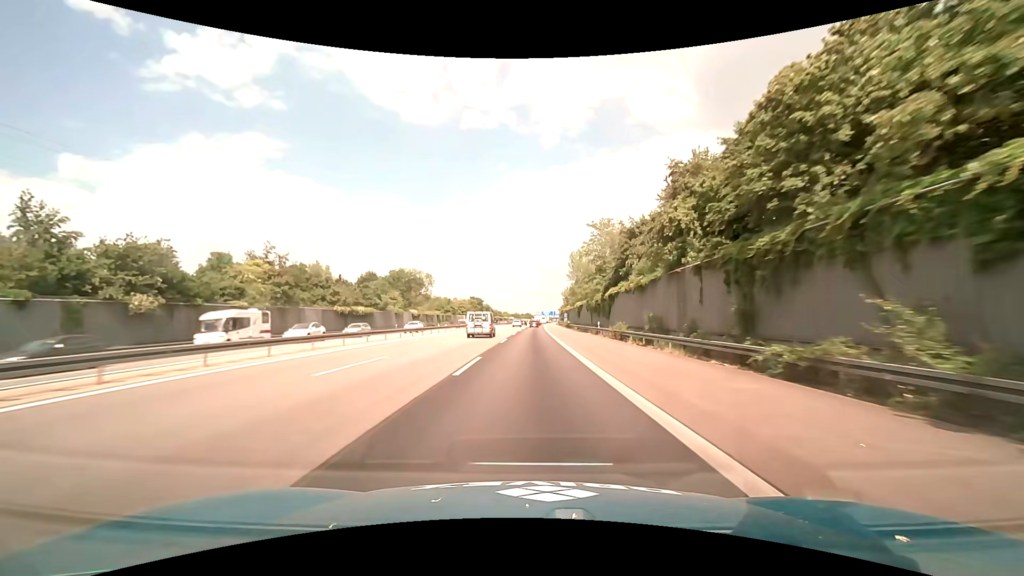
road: motorway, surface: asphalt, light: Day
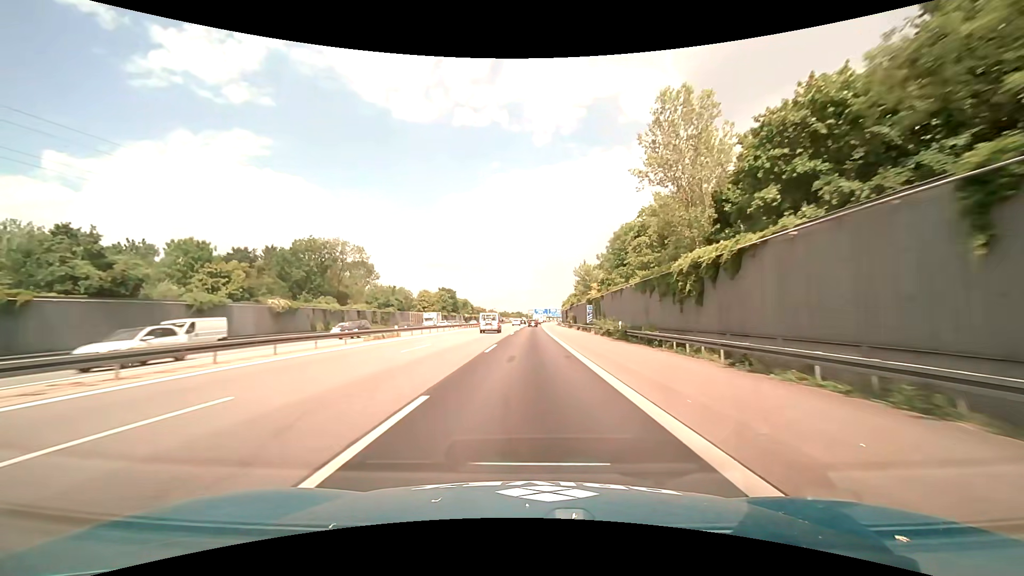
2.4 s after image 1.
(+0.4, +63.4) m; +1°
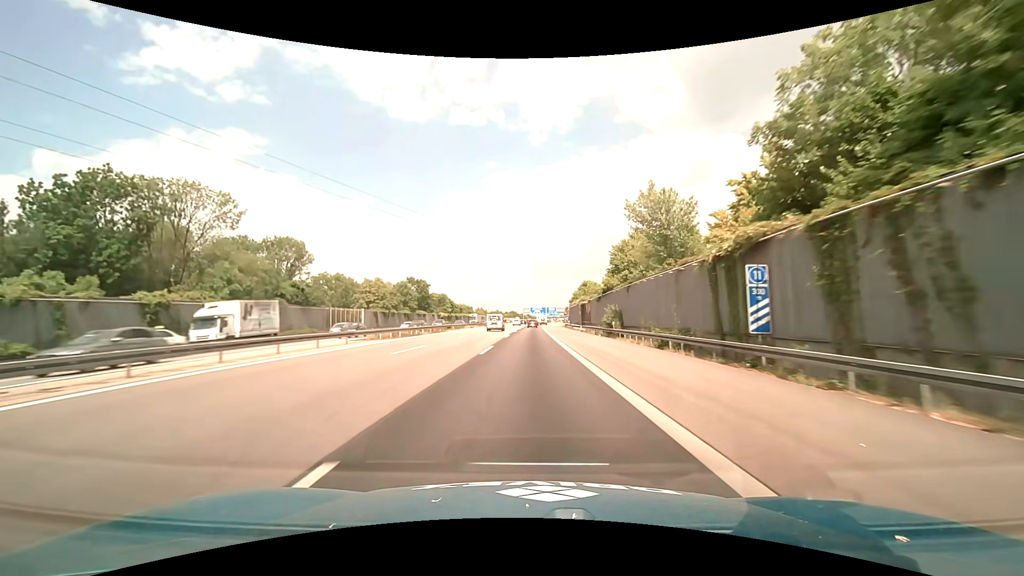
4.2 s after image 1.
(+0.2, +47.5) m; 0°
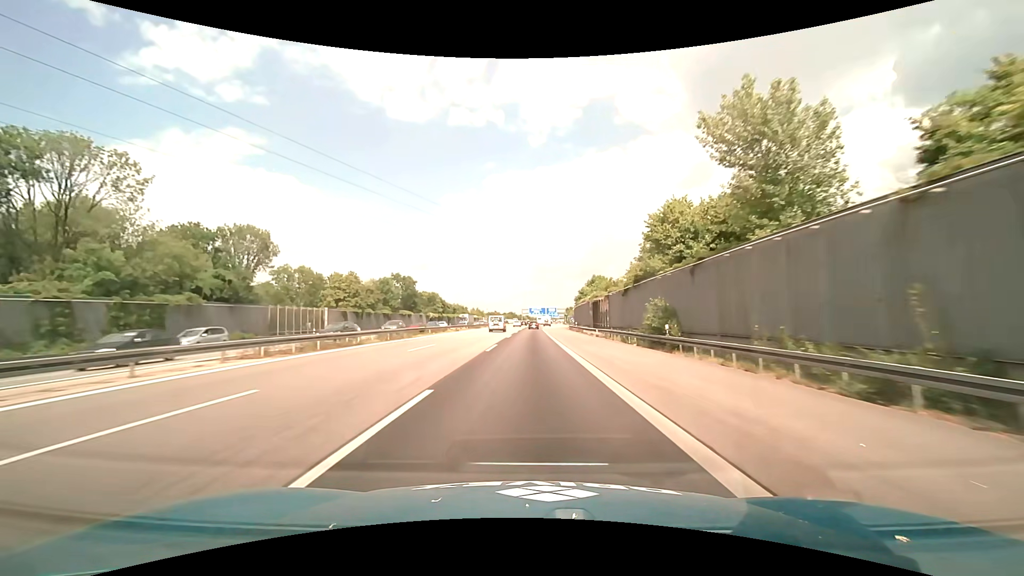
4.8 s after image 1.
(+0.1, +15.8) m; 0°
